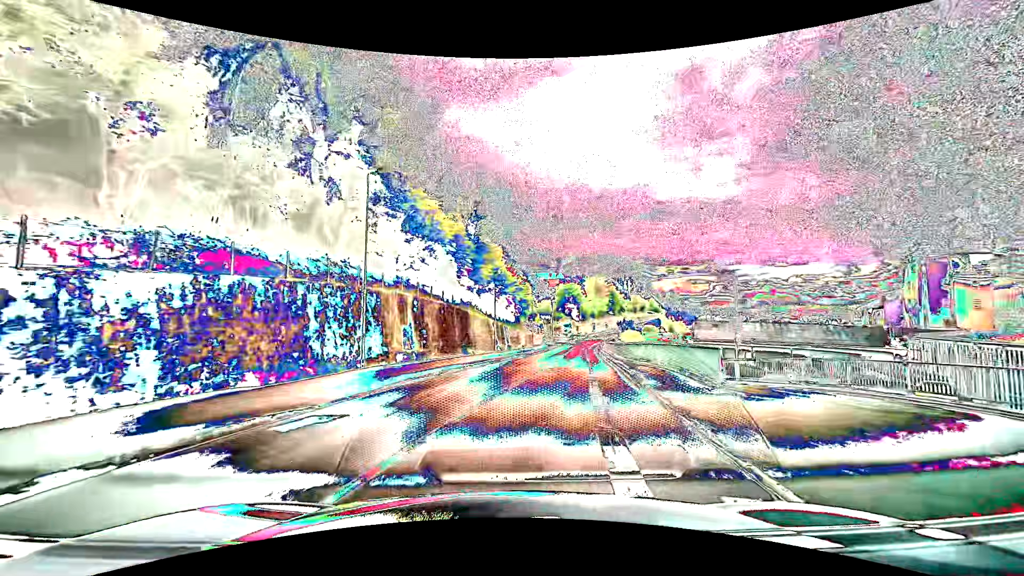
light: Day
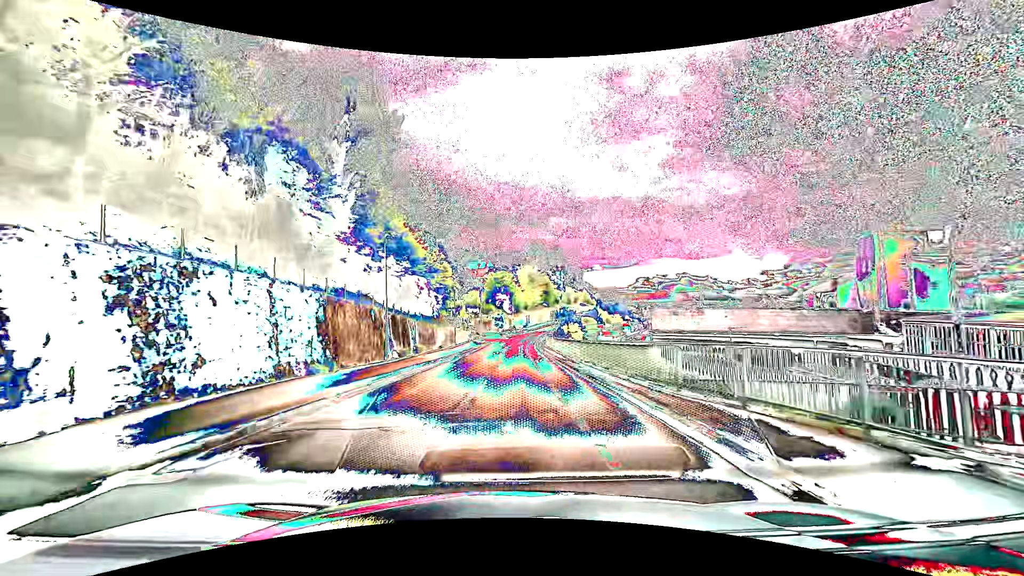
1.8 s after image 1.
(+1.4, +17.2) m; +8°
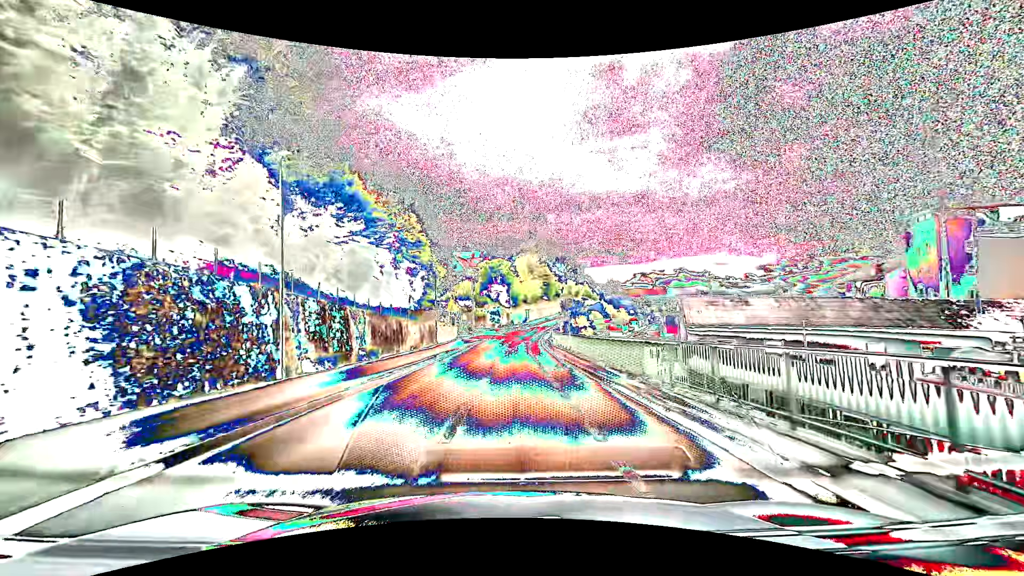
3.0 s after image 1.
(0.0, +13.7) m; 0°
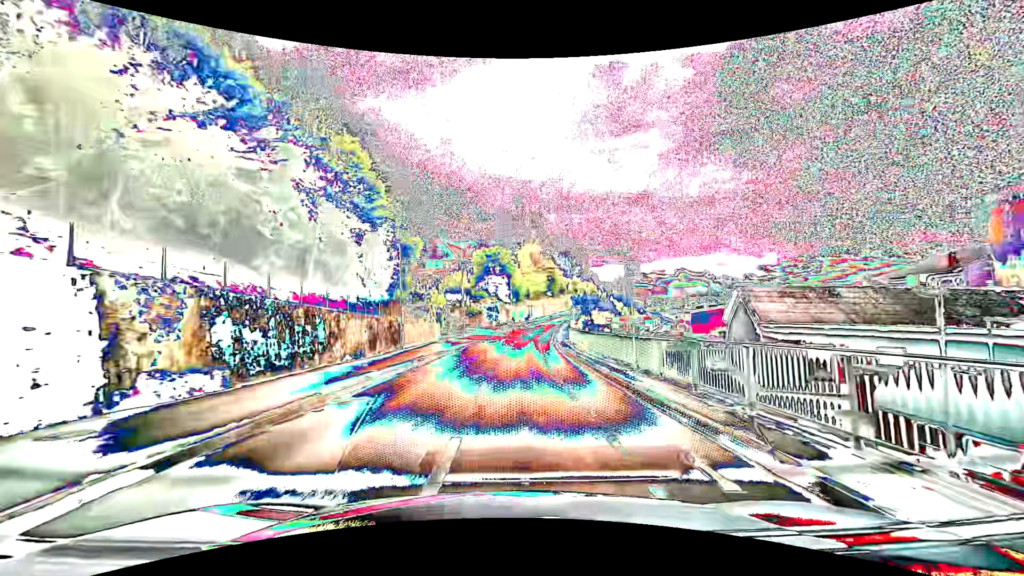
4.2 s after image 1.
(0.0, +15.1) m; 0°
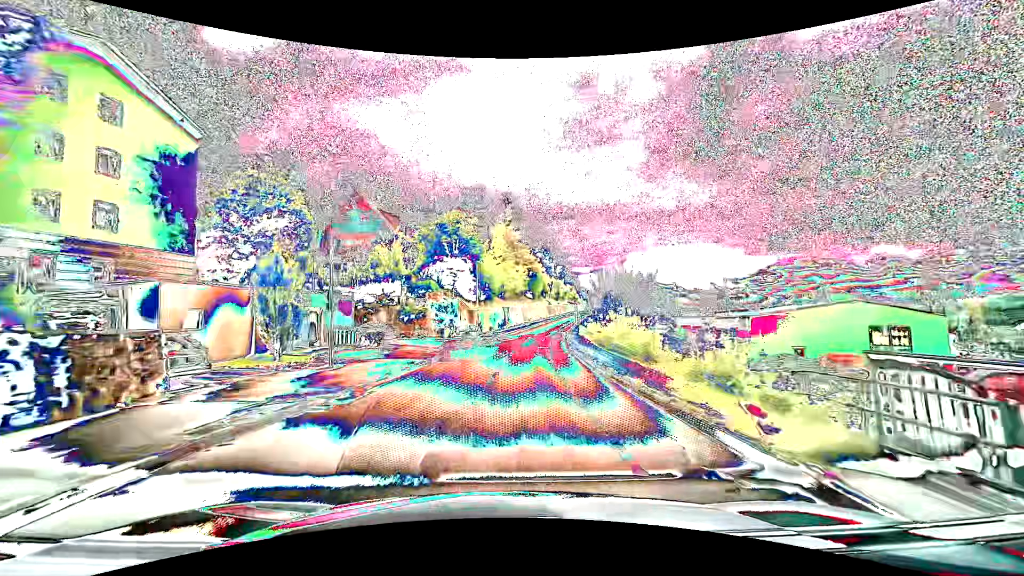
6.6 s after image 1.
(+0.5, +33.3) m; +3°
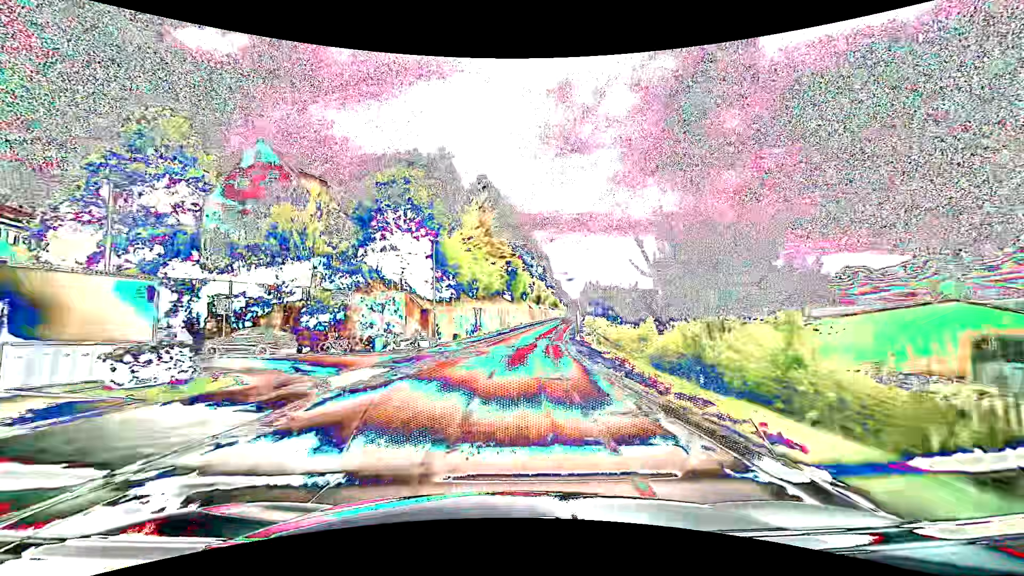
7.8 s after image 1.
(+0.4, +17.3) m; +3°
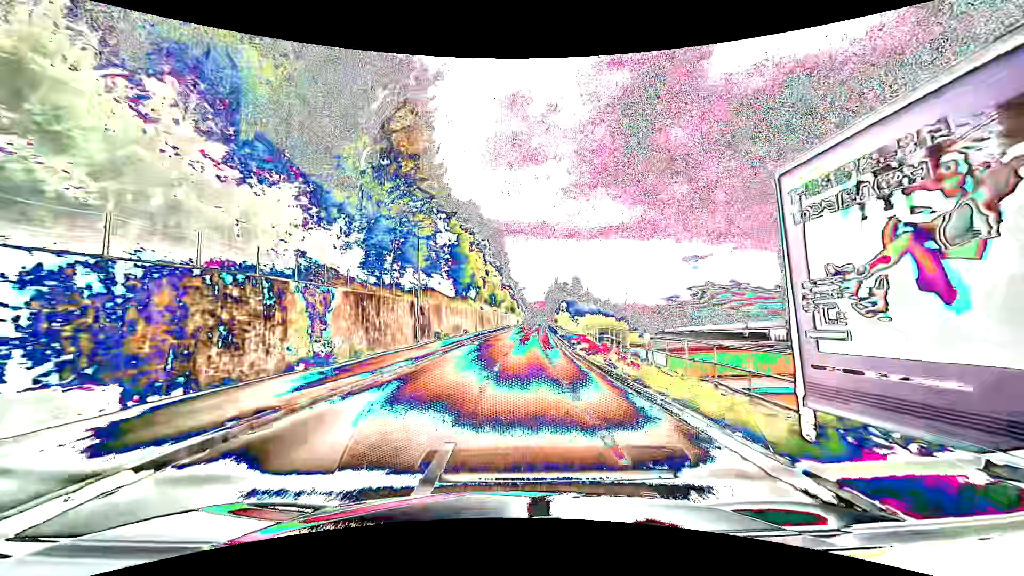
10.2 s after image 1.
(+1.7, +35.1) m; +6°
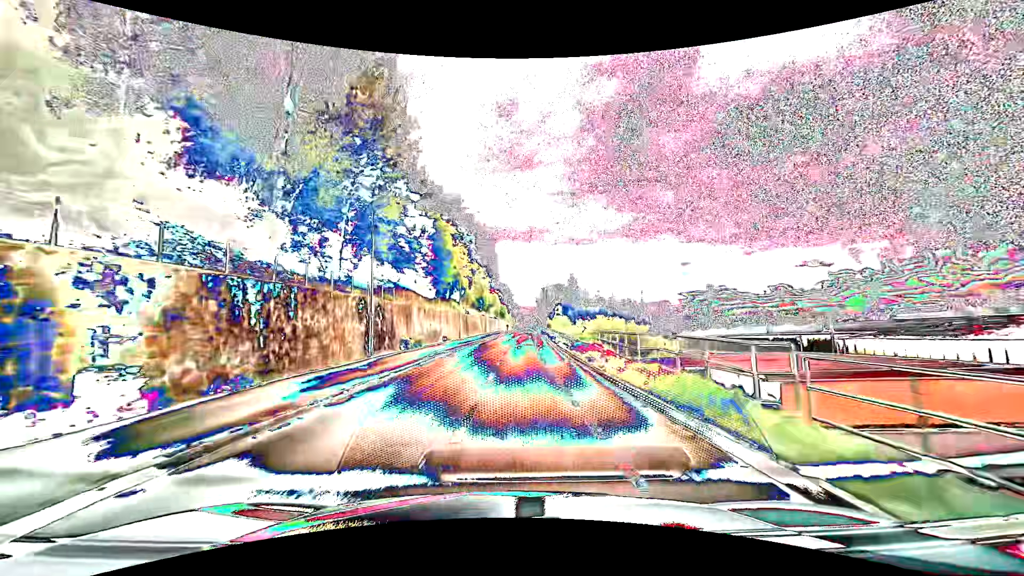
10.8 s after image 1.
(0.0, +8.7) m; +1°
(0, +10) (0, +20) (0, +30) (+1, +40) (+1, +50) (+2, +60) (+2, +70) (+3, +80) (+3, +90) (+3, +100) m
